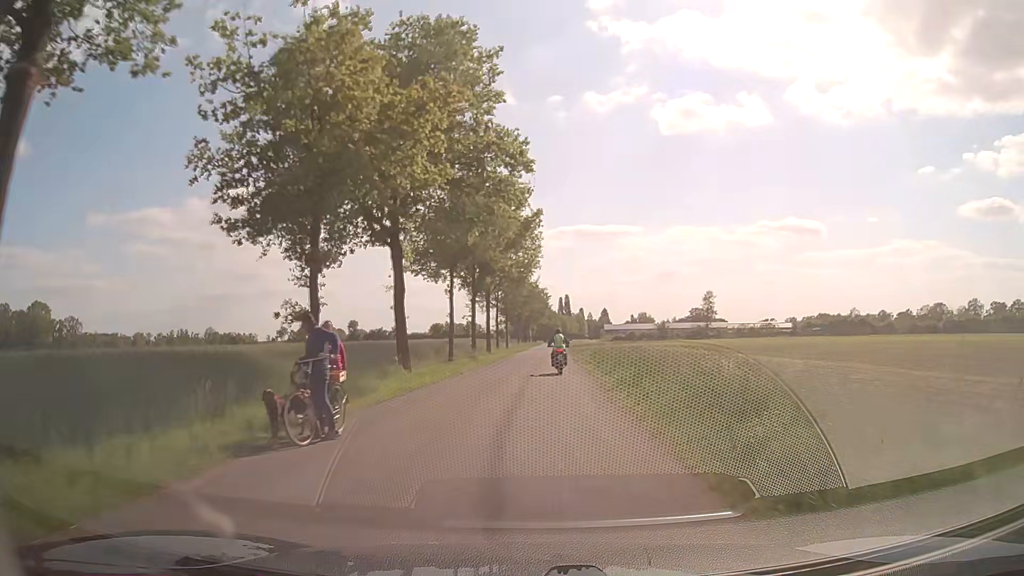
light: Day
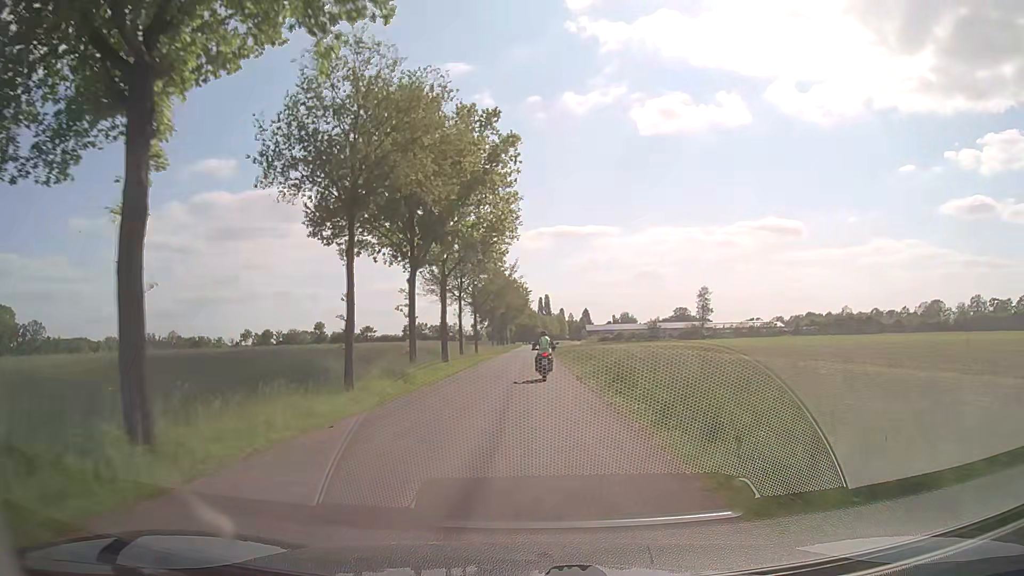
(+0.4, +16.4) m; +2°
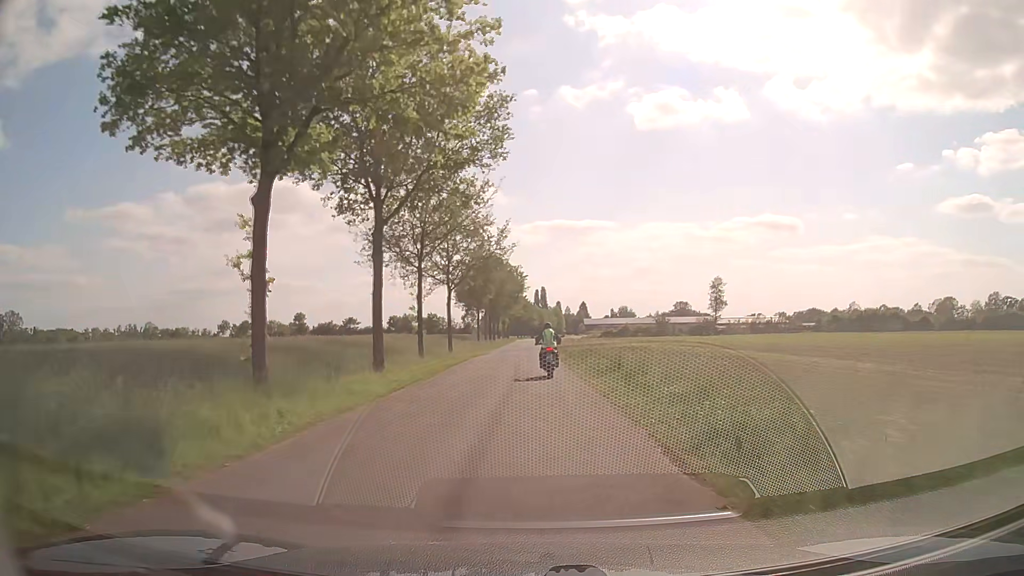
(0.0, +15.9) m; 0°
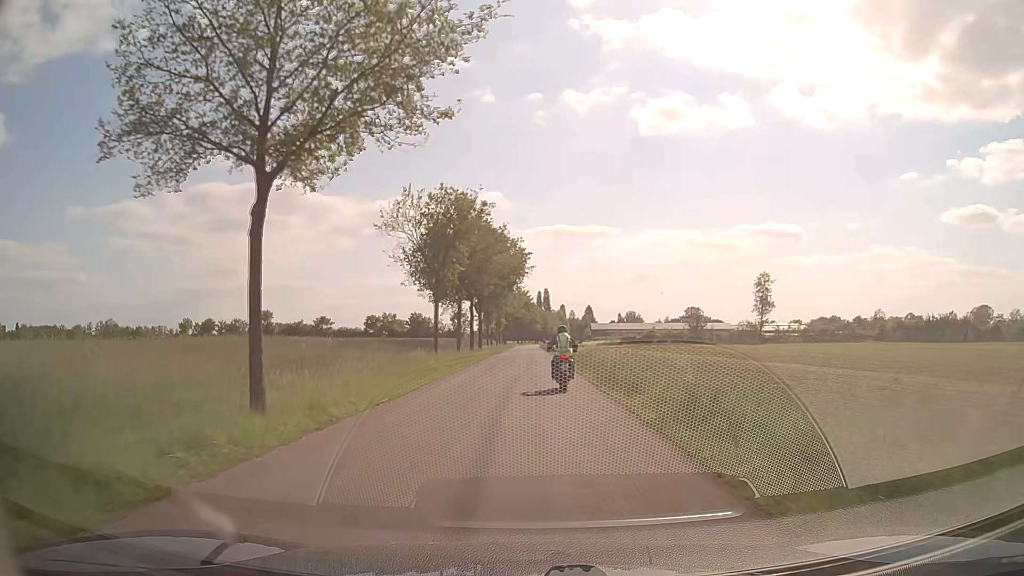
(0.0, +29.8) m; 0°
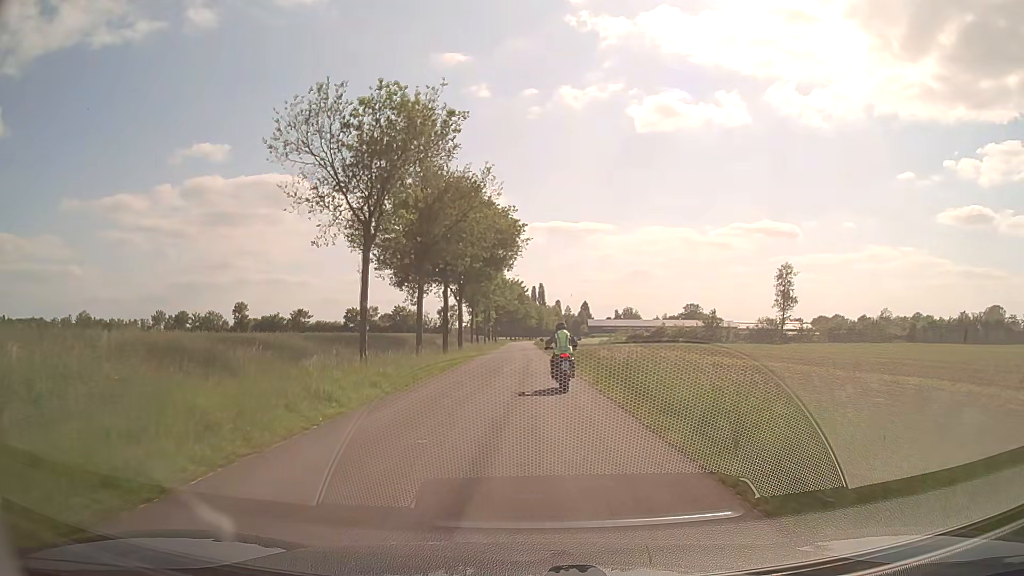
(+0.1, +13.6) m; +1°
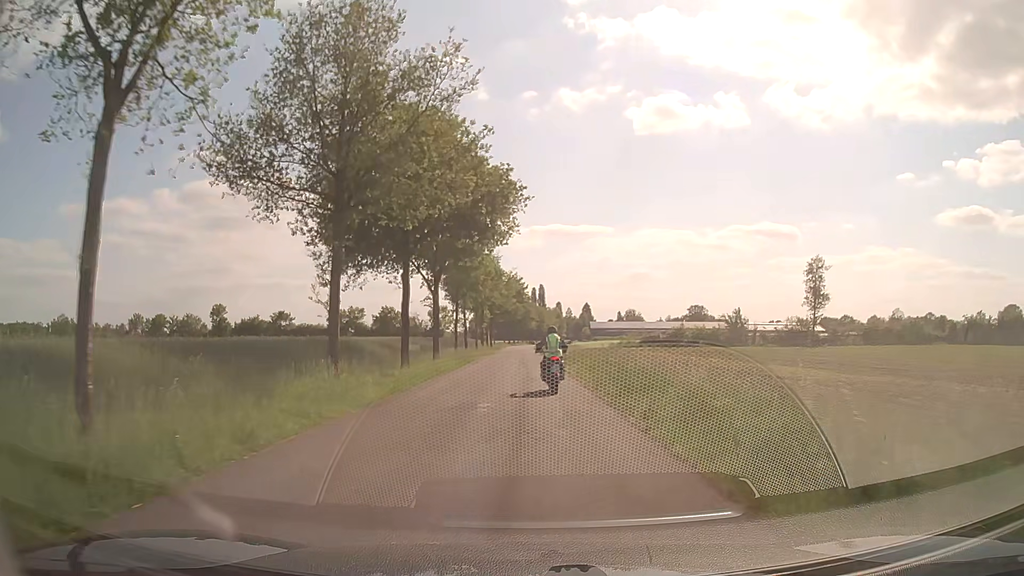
(0.0, +12.9) m; 0°
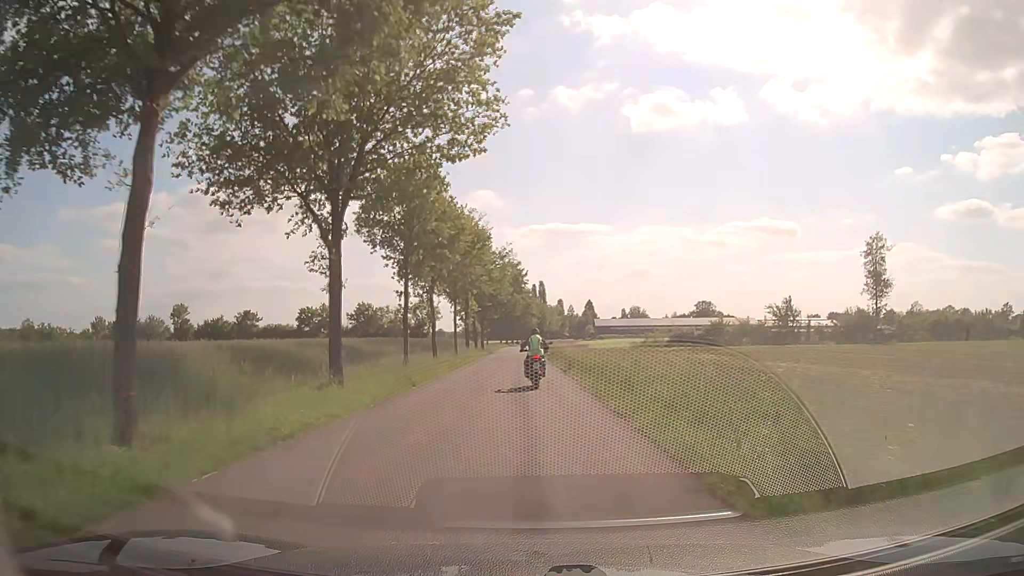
(0.0, +19.3) m; +1°
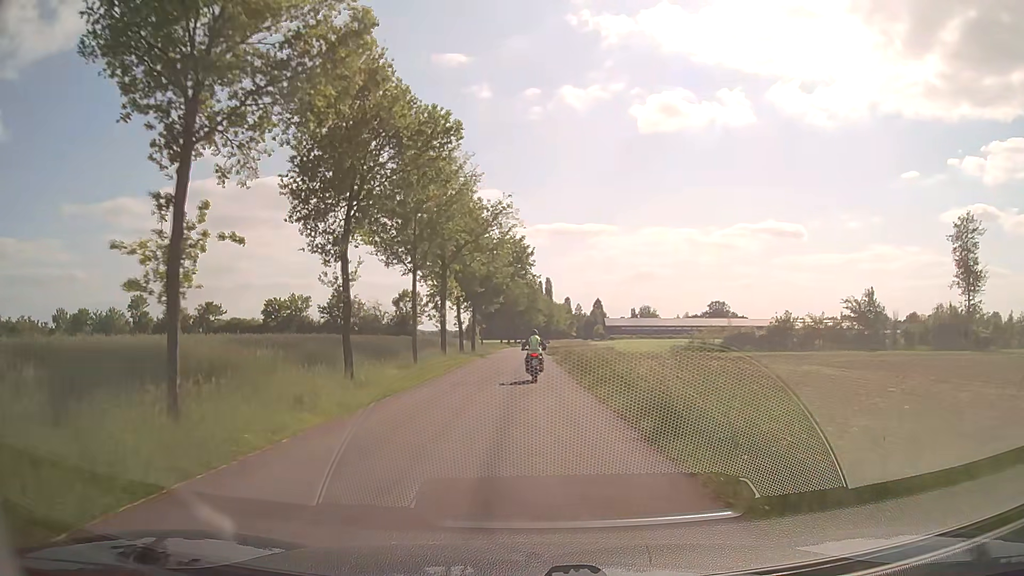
(-0.2, +18.8) m; -1°
